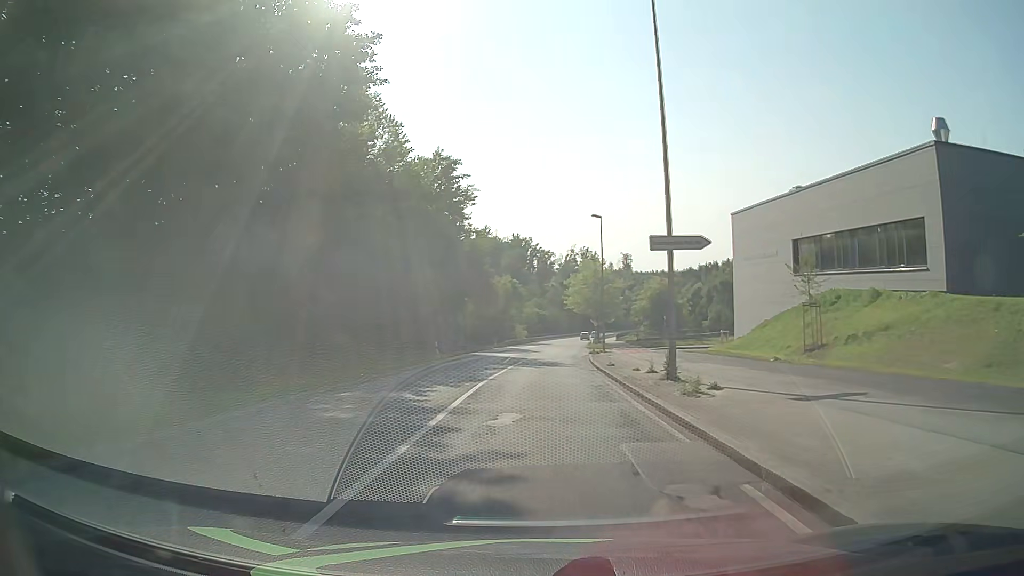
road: secondary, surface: asphalt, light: Day
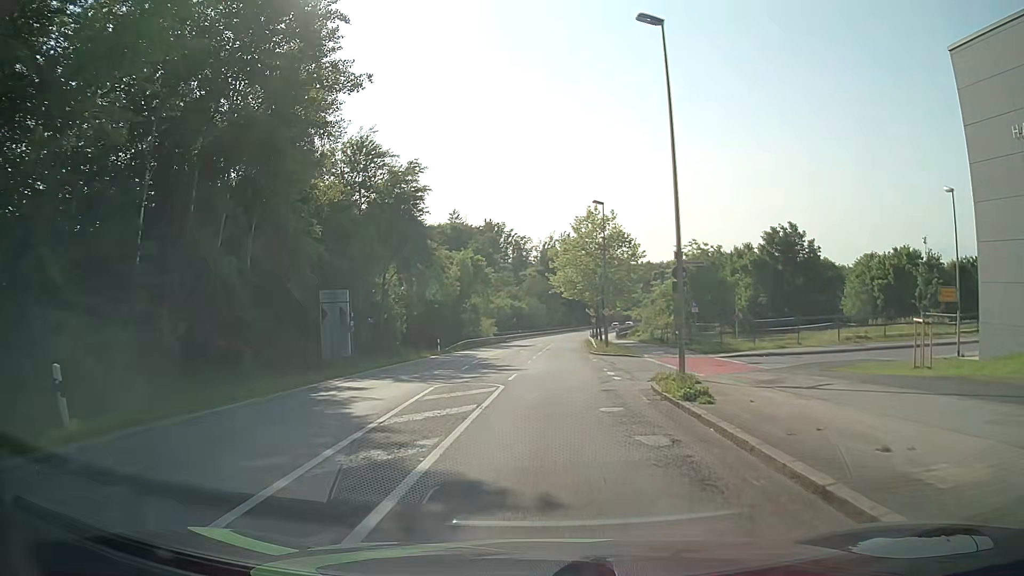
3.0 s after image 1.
(+0.3, +31.9) m; +2°
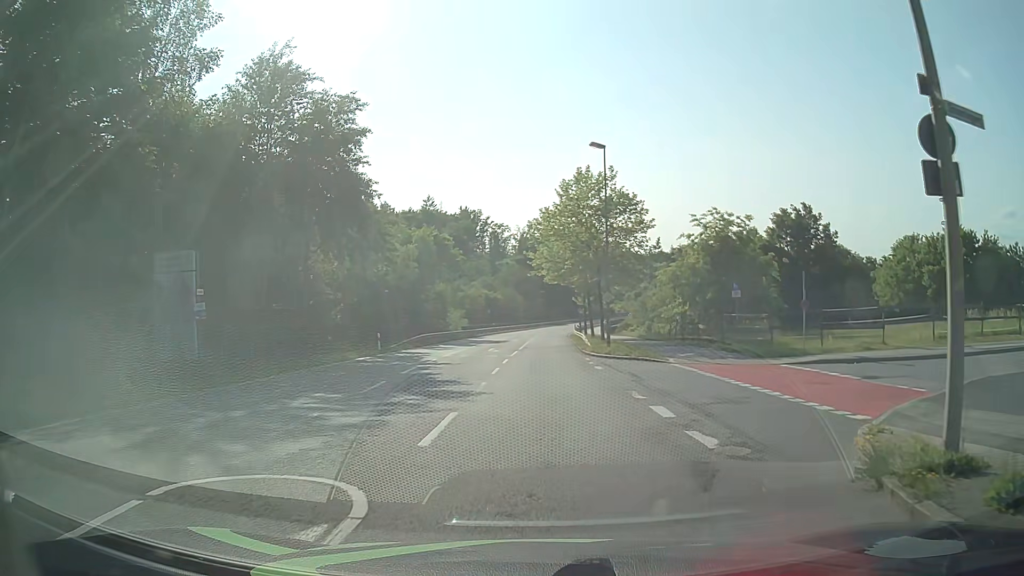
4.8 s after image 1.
(+0.1, +12.8) m; +2°
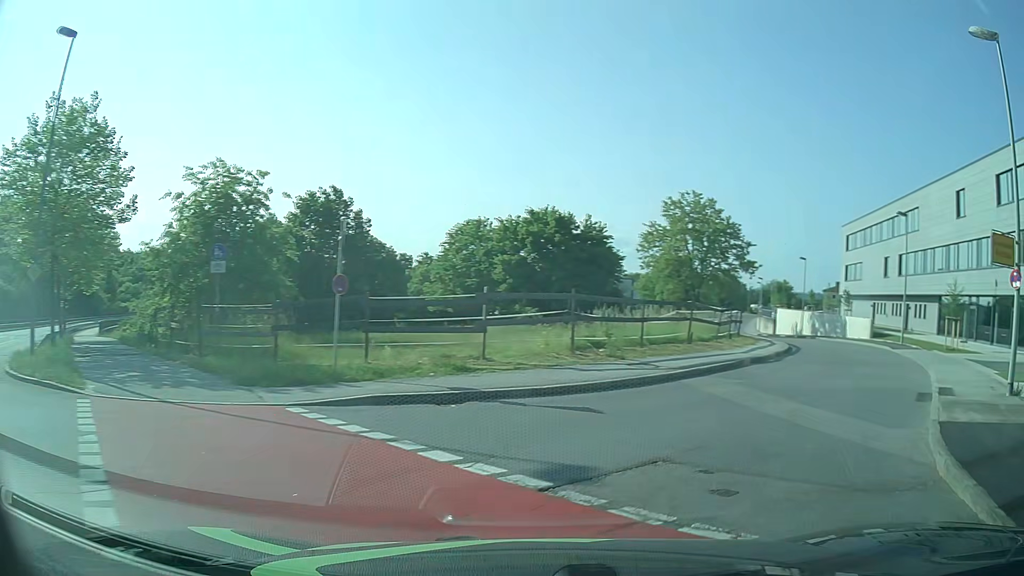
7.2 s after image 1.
(+3.5, +12.7) m; +40°
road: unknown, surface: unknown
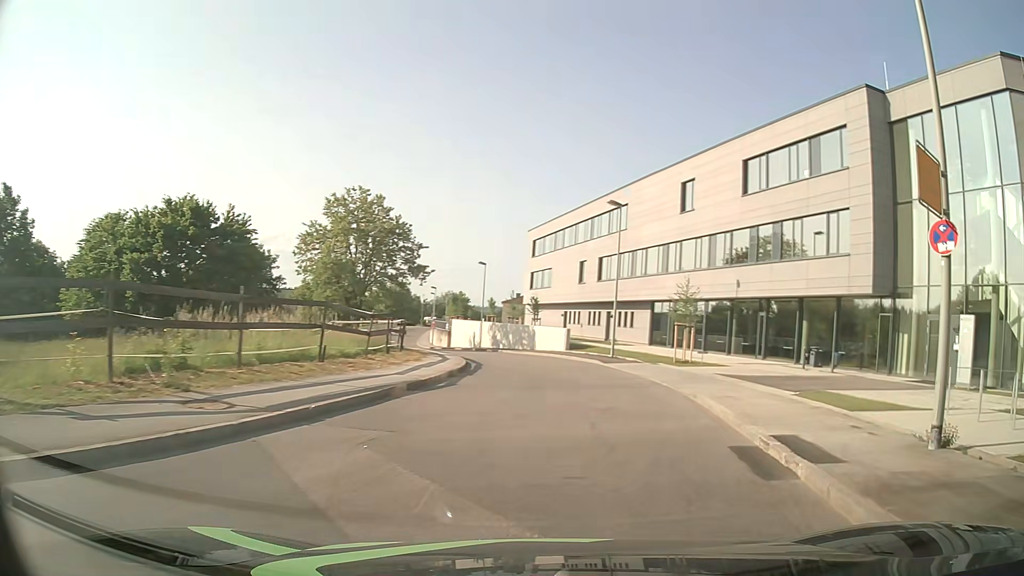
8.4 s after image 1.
(+2.1, +7.4) m; +28°
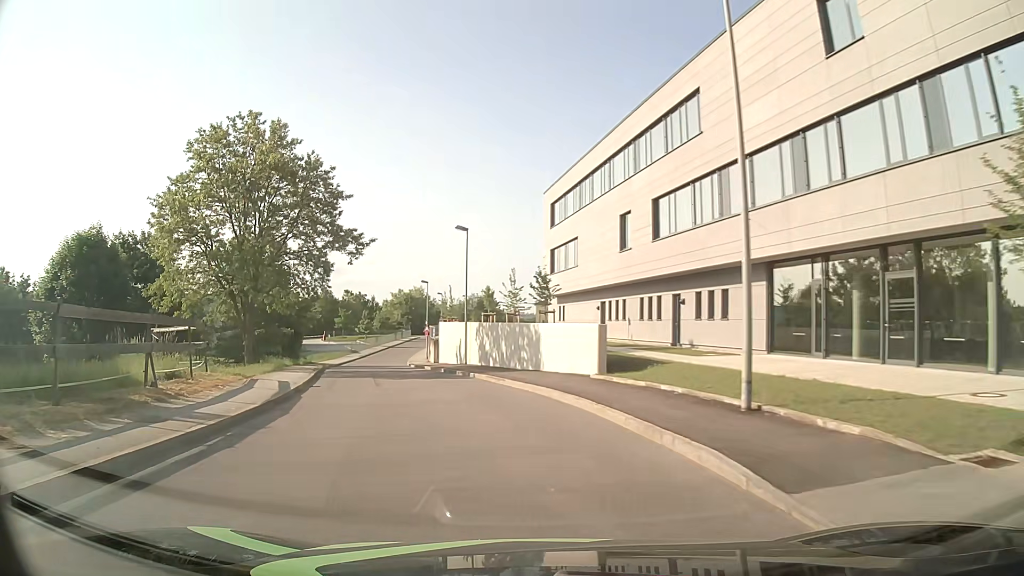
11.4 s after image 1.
(+1.7, +25.2) m; -4°
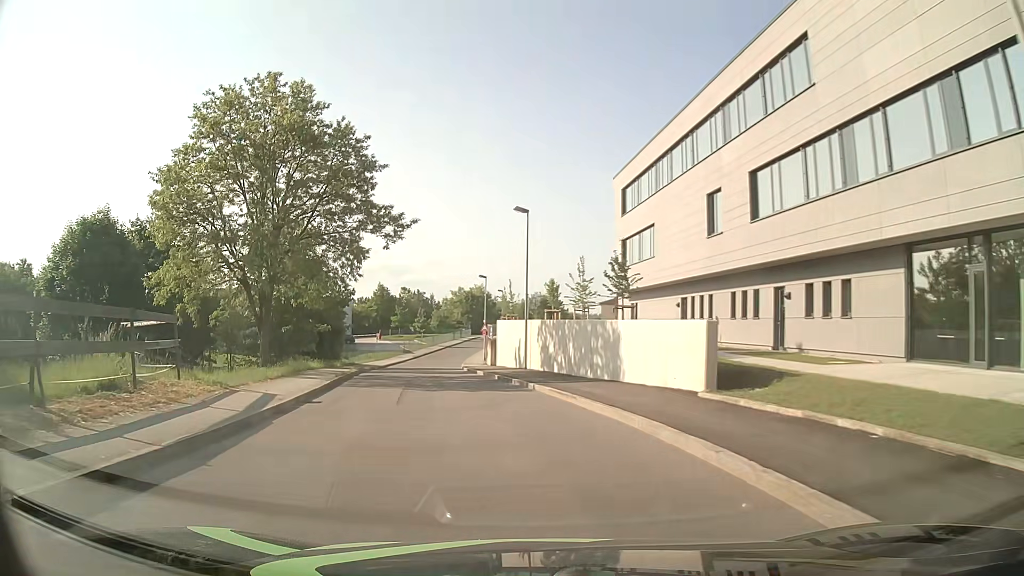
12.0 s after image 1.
(-0.3, +5.8) m; -8°
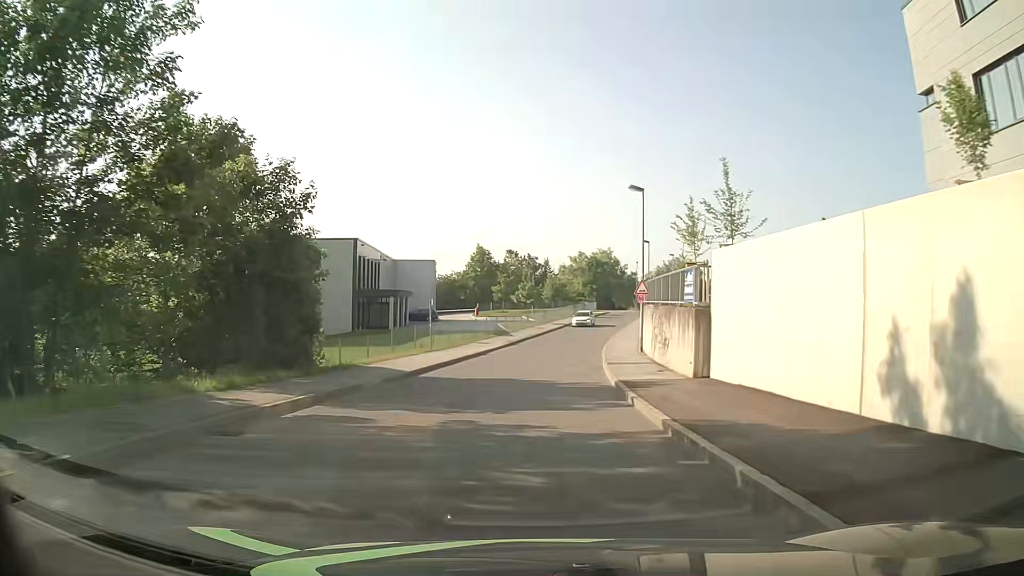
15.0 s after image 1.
(-2.5, +31.0) m; -7°
(0, +10) (0, +20) (+1, +30) (+2, +40) (+3, +50) (+5, +60) (+7, +69) (+9, +79) (+12, +89) (+17, +98) m
